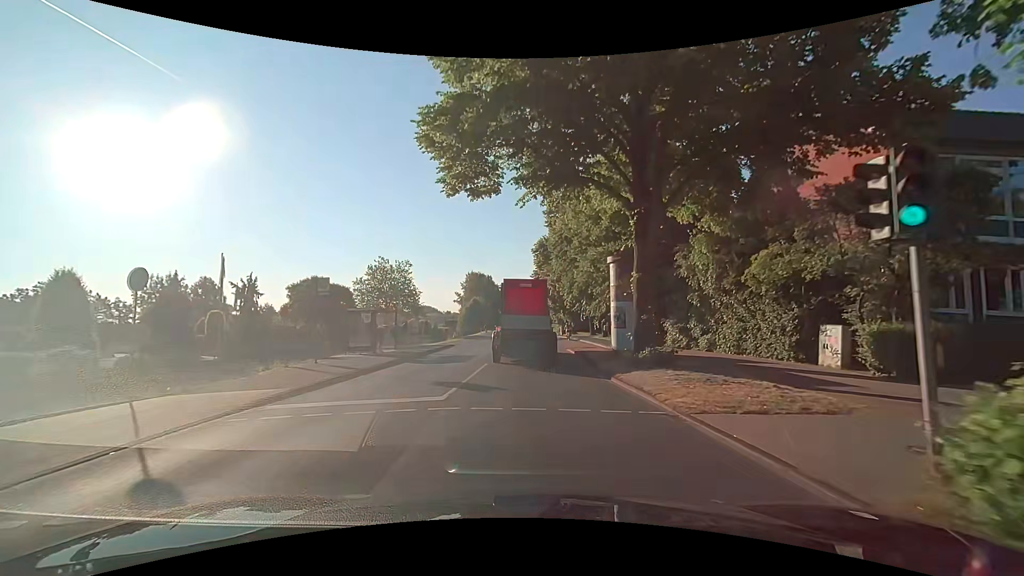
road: secondary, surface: asphalt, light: Day
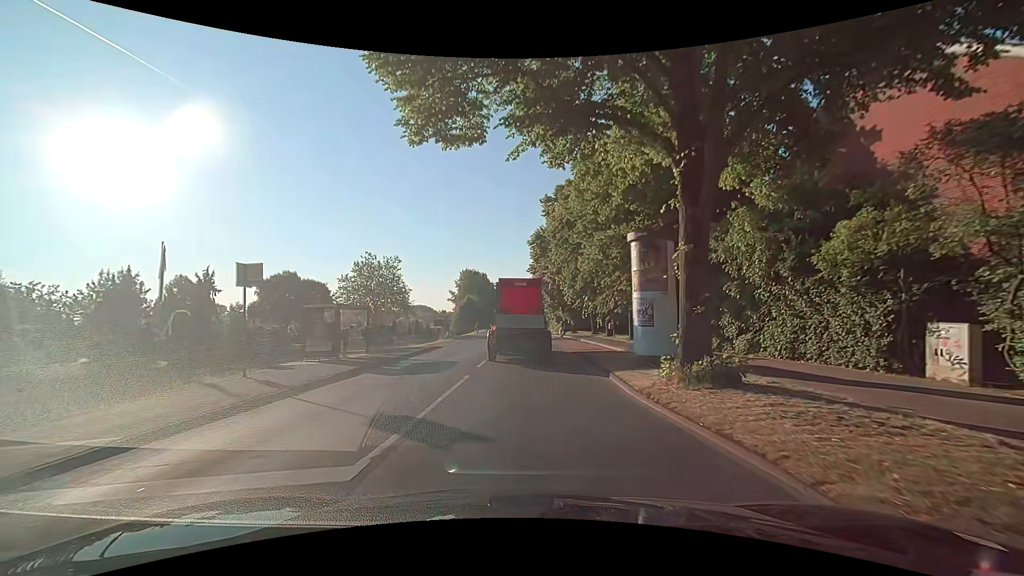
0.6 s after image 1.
(+0.1, +5.0) m; 0°
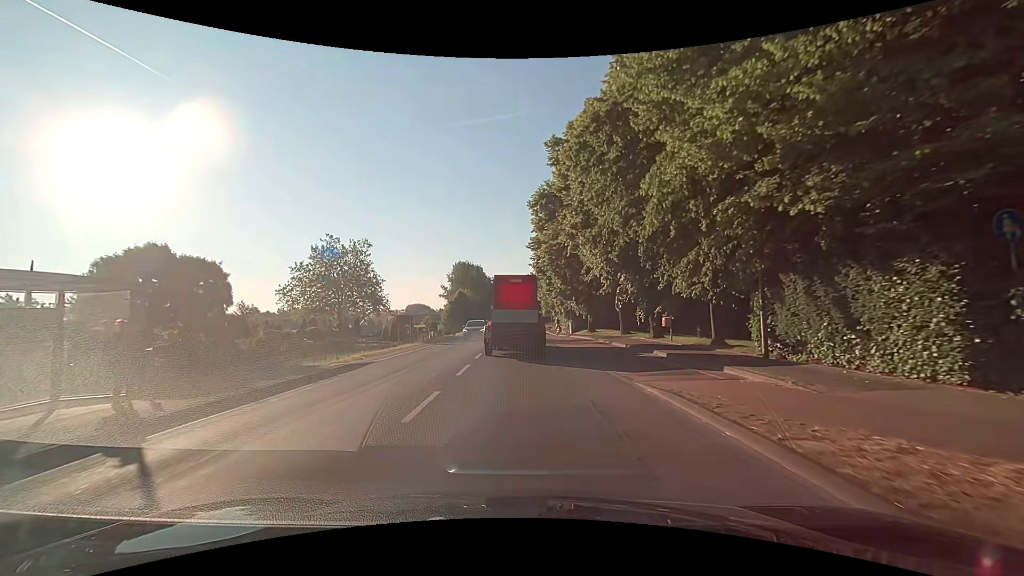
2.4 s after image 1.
(+0.4, +16.4) m; +2°
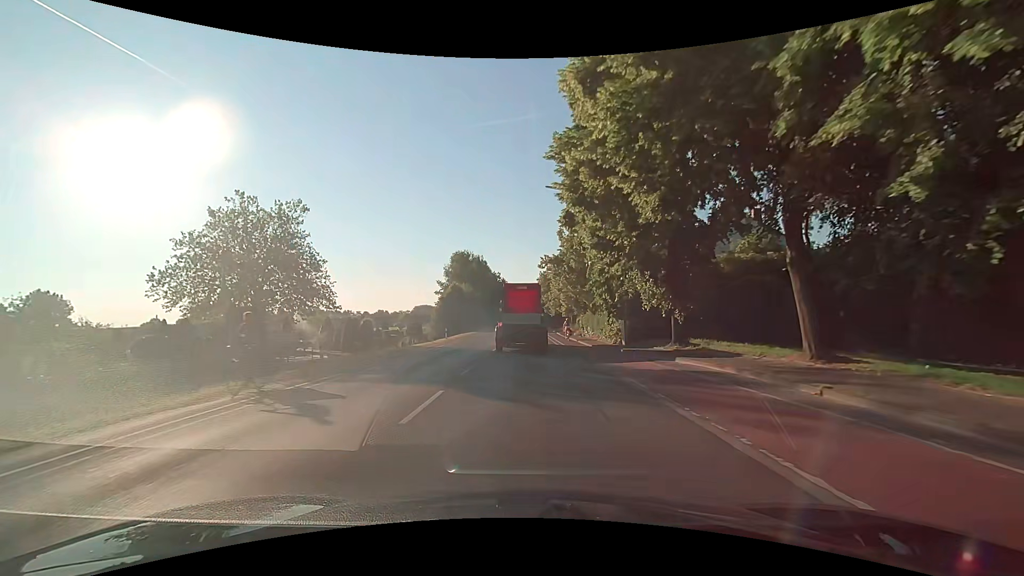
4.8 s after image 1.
(-0.6, +23.8) m; -3°
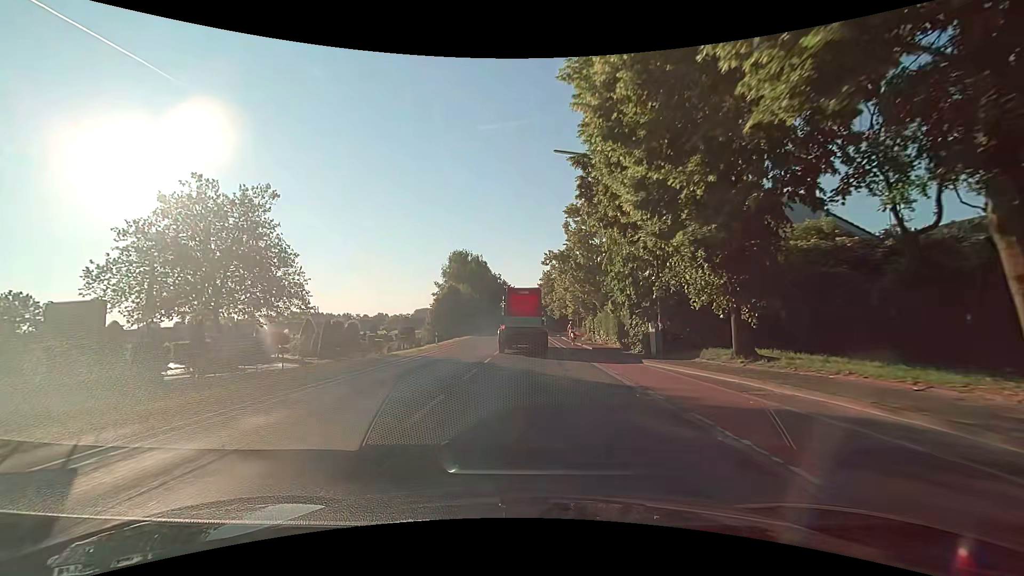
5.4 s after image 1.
(0.0, +6.2) m; 0°
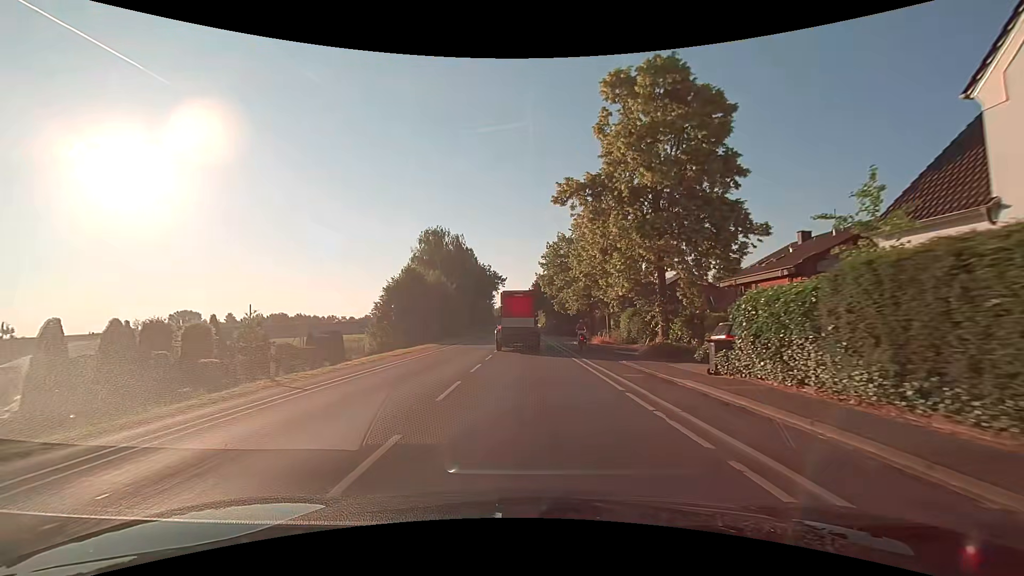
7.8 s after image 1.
(+0.2, +27.3) m; 0°
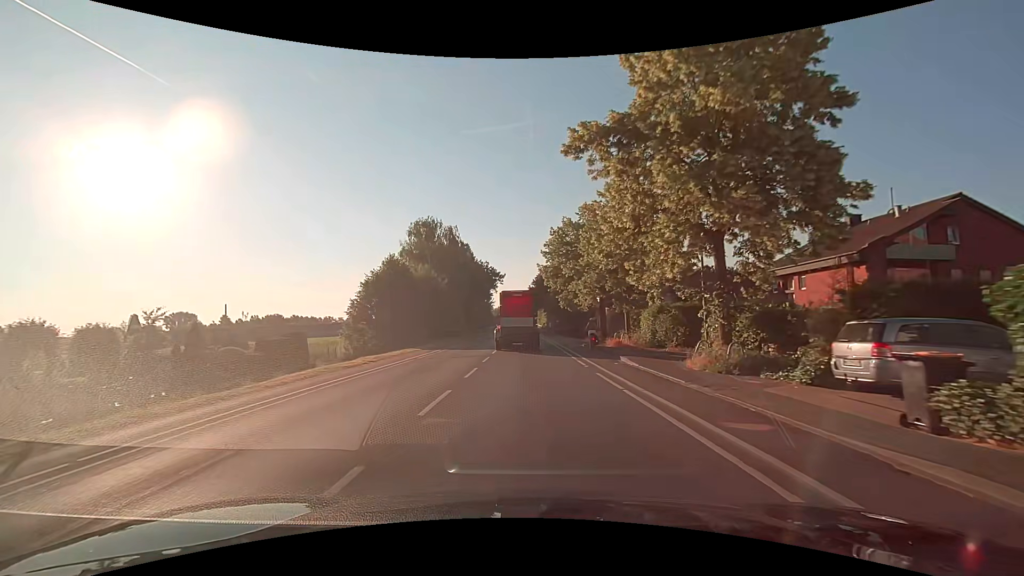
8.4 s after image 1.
(+0.1, +7.5) m; 0°
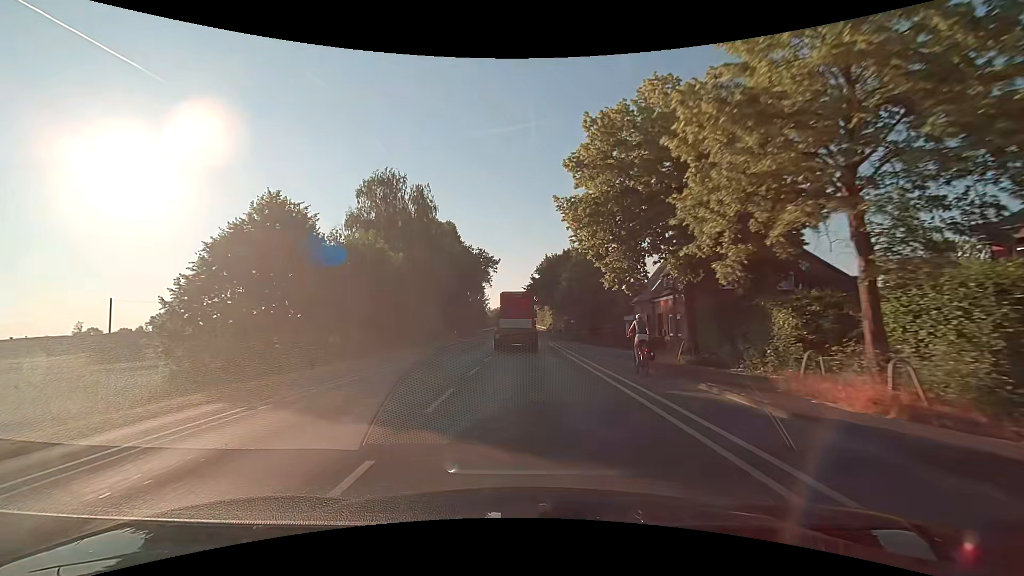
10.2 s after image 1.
(0.0, +23.4) m; 0°
(0, +10) (0, +20) (0, +30) (0, +40) (0, +50) (0, +60) (0, +70) (0, +80) (0, +90) (0, +100) m
